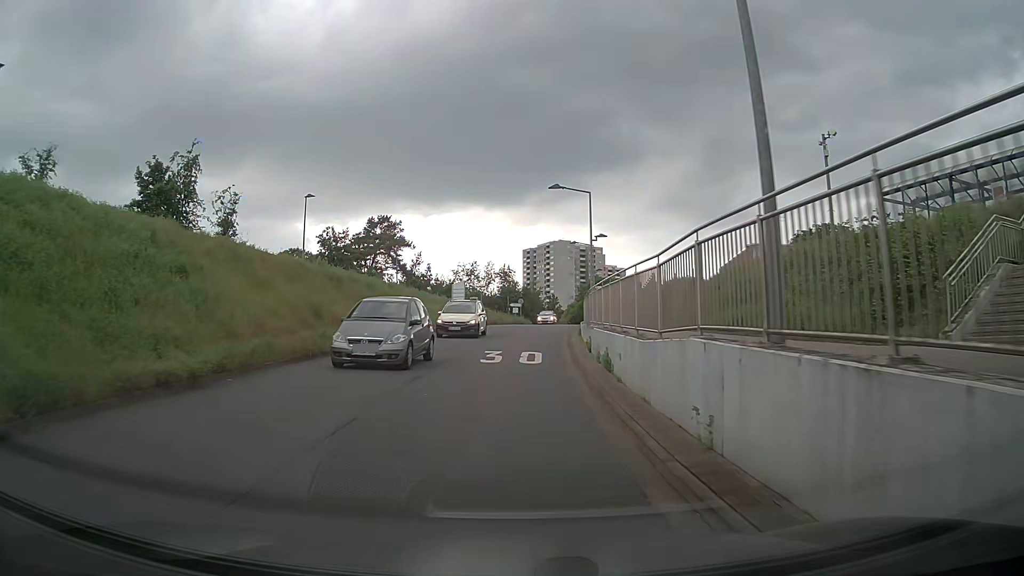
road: residential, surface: asphalt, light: Day
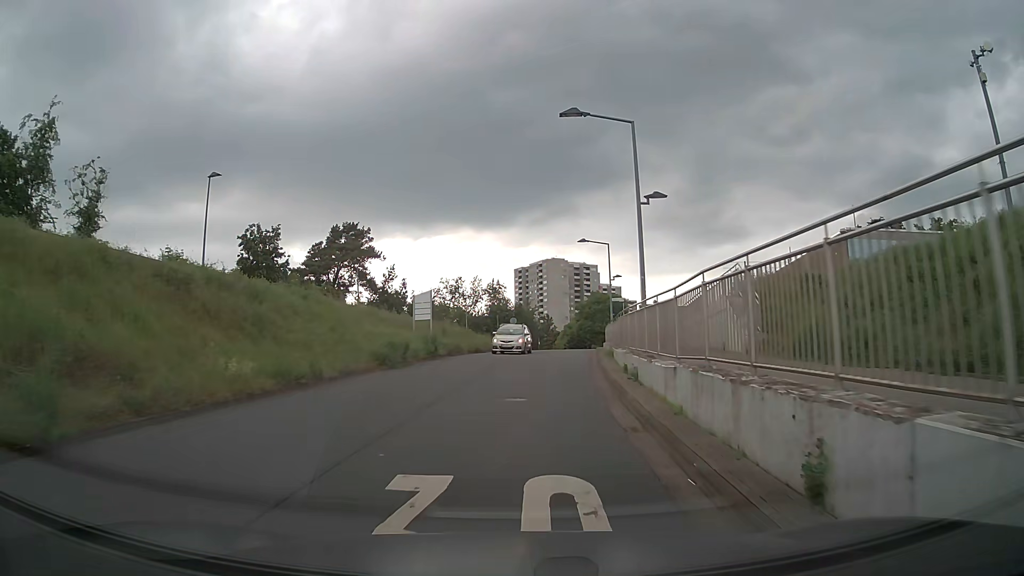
(+0.1, +15.1) m; +1°
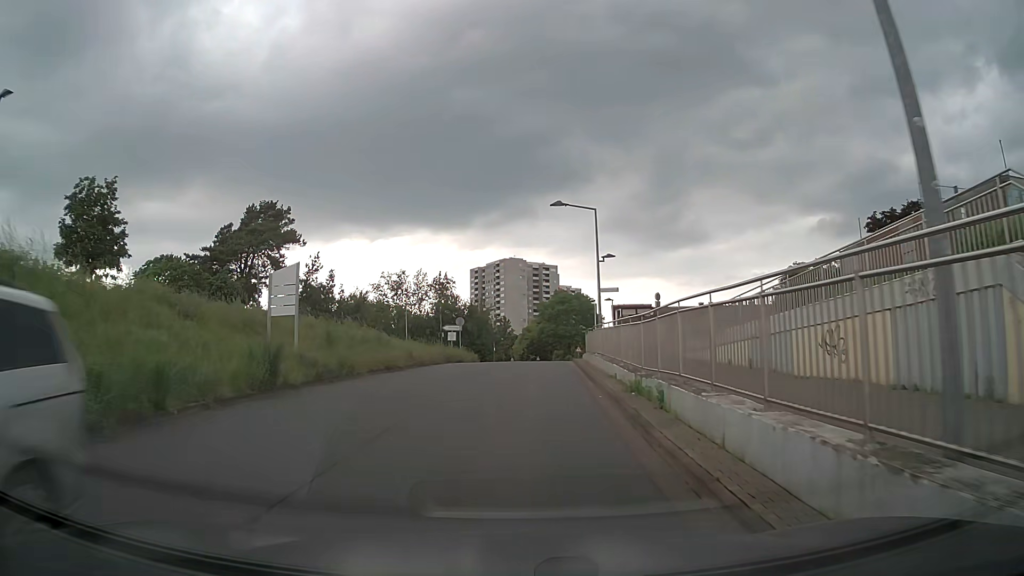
(+0.6, +14.7) m; +4°
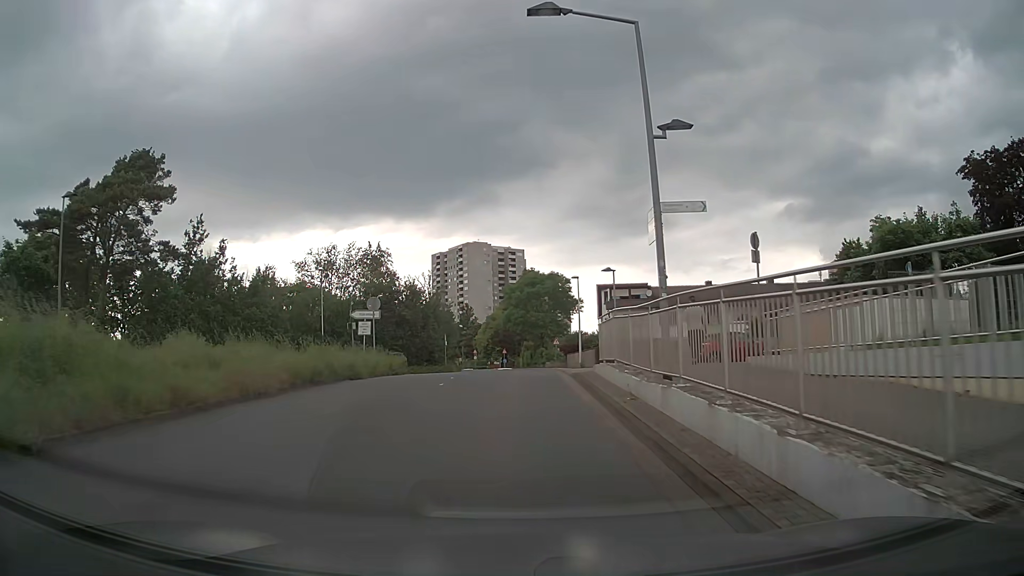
(+0.7, +19.0) m; +3°
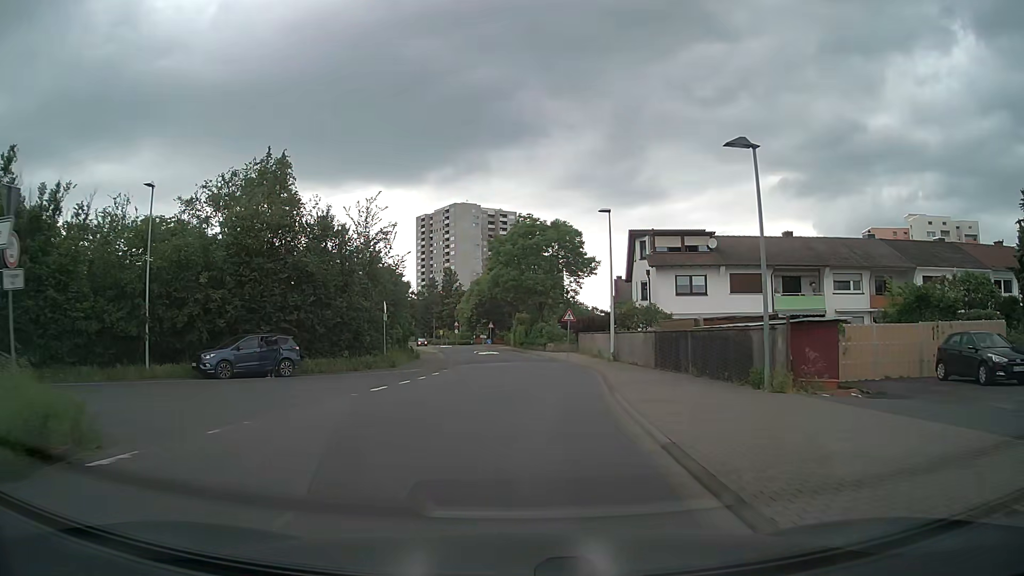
(-0.1, +24.2) m; +1°
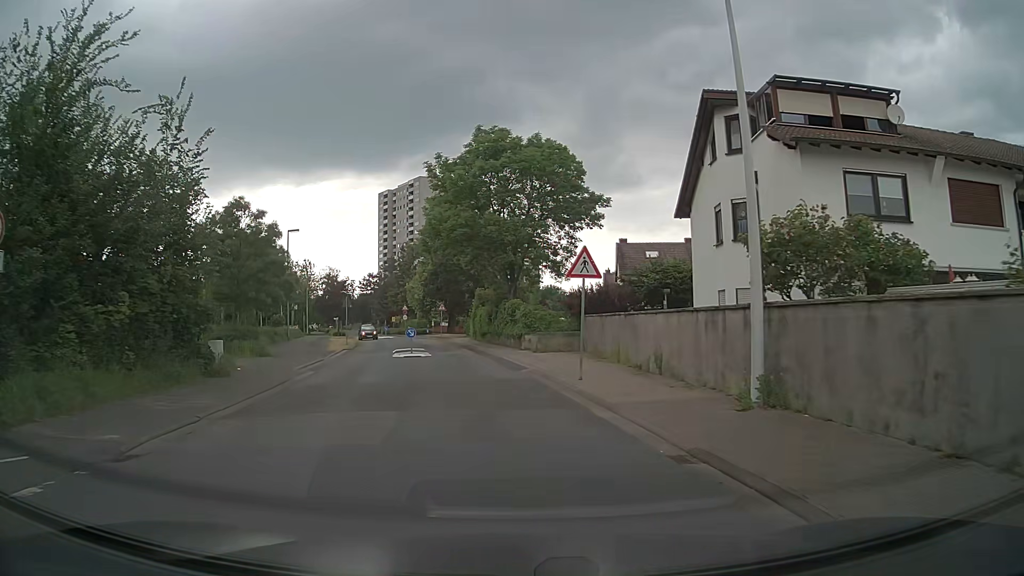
(+0.7, +25.9) m; +1°
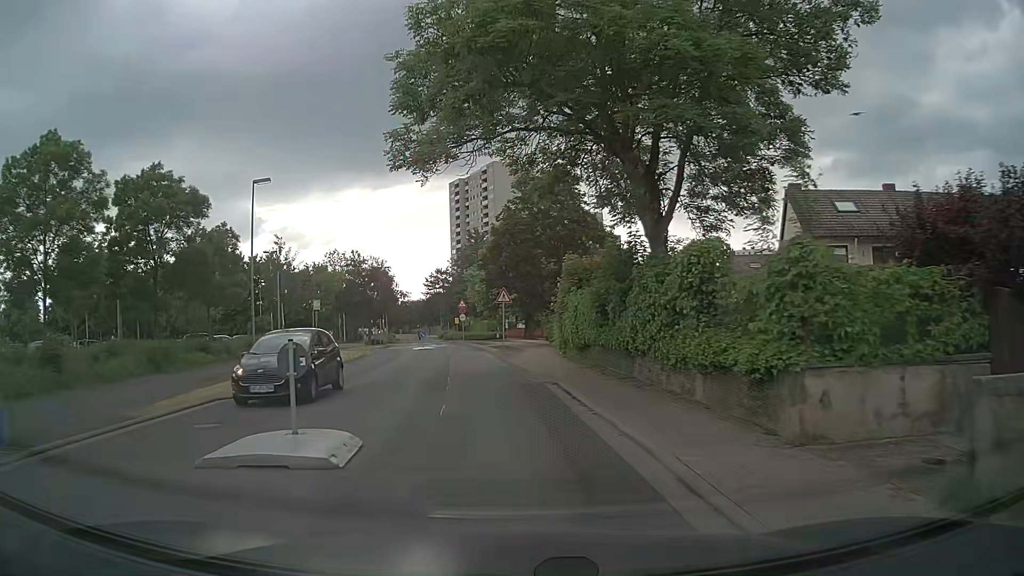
(-1.5, +25.4) m; -7°
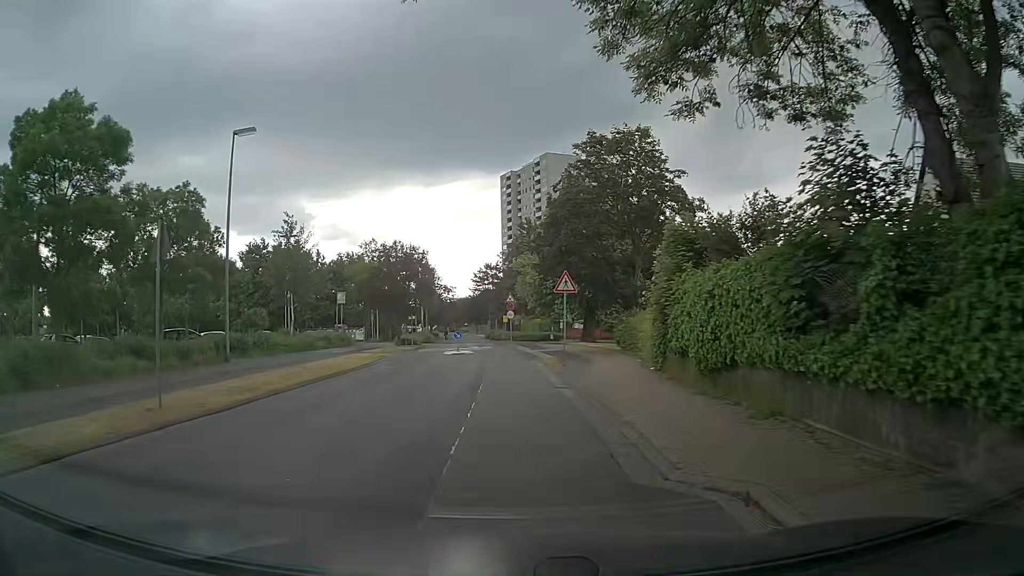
(-0.4, +10.2) m; -4°
(0, +10) (0, +20) (0, +30) (-1, +40) (-2, +50) (-3, +60) (-4, +70) (-5, +80) (-5, +90) (-6, +100) m
